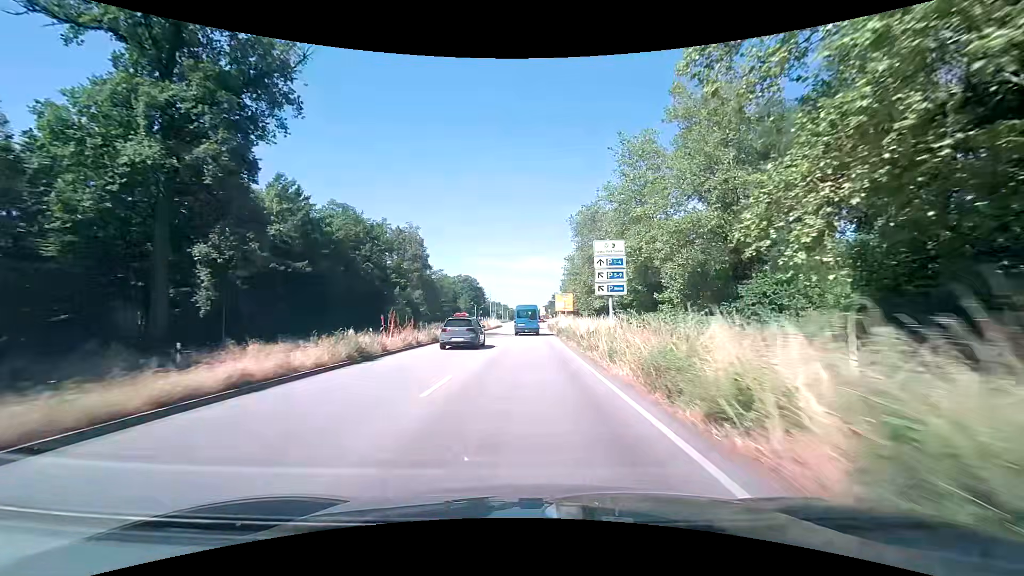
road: primary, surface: asphalt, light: Day
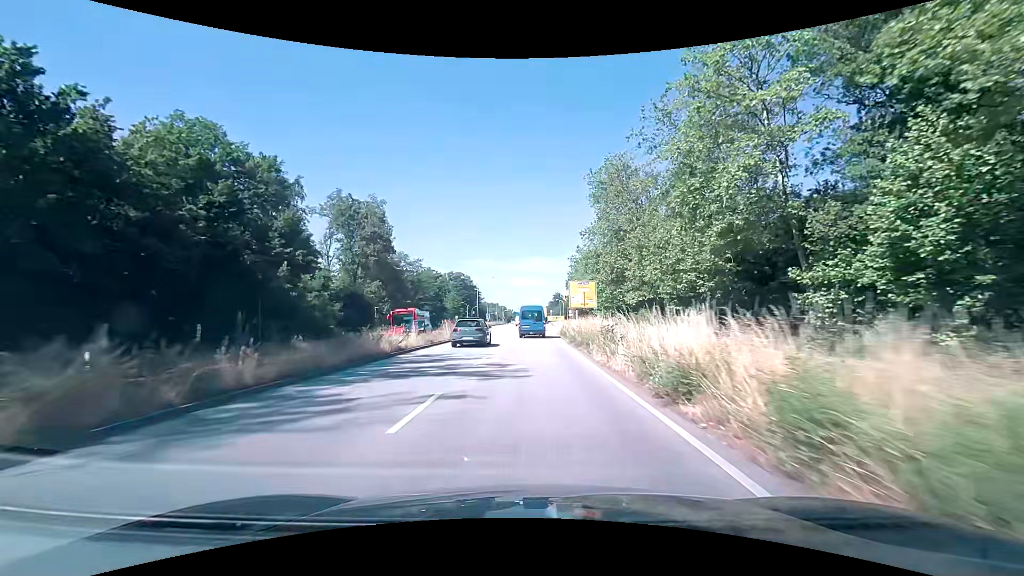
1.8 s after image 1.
(0.0, +29.9) m; 0°
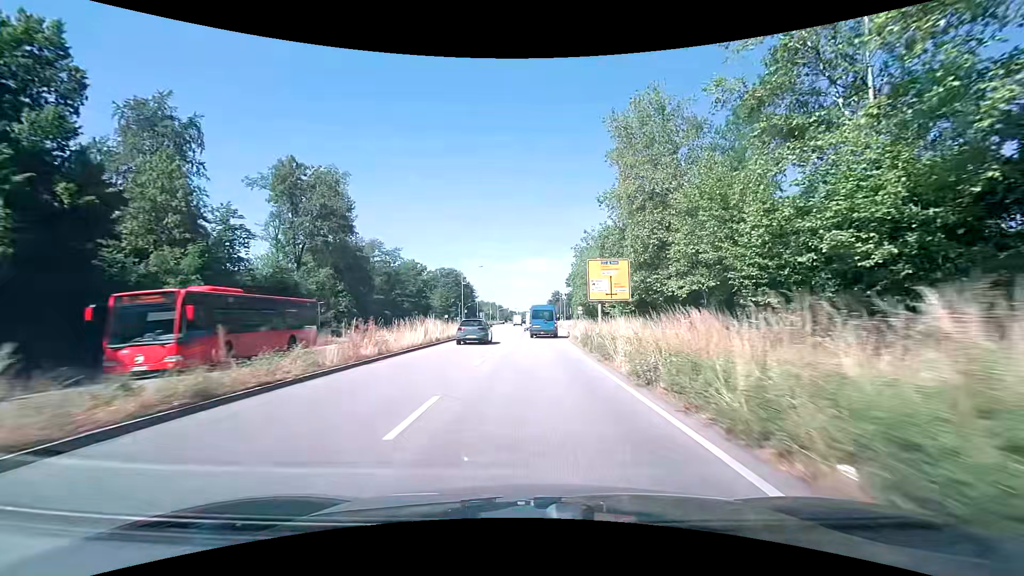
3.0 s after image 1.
(-0.1, +18.8) m; 0°
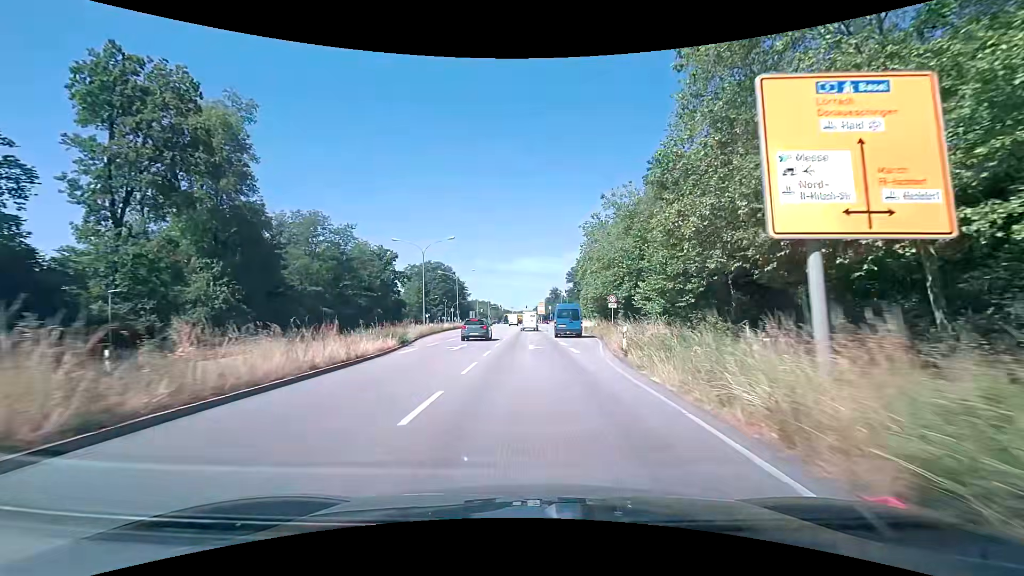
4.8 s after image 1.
(+0.2, +26.5) m; 0°
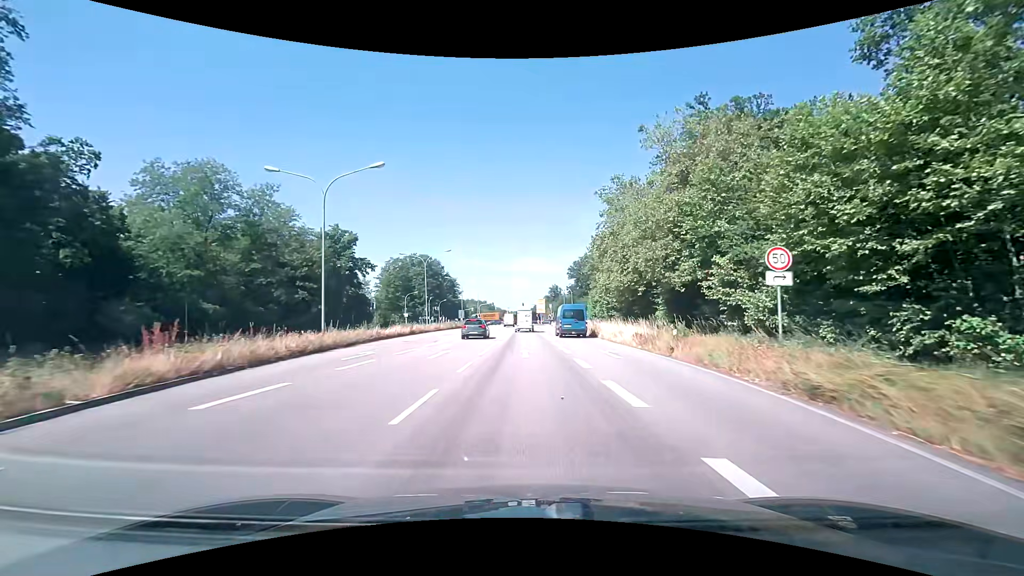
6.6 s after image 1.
(+0.3, +24.5) m; +1°
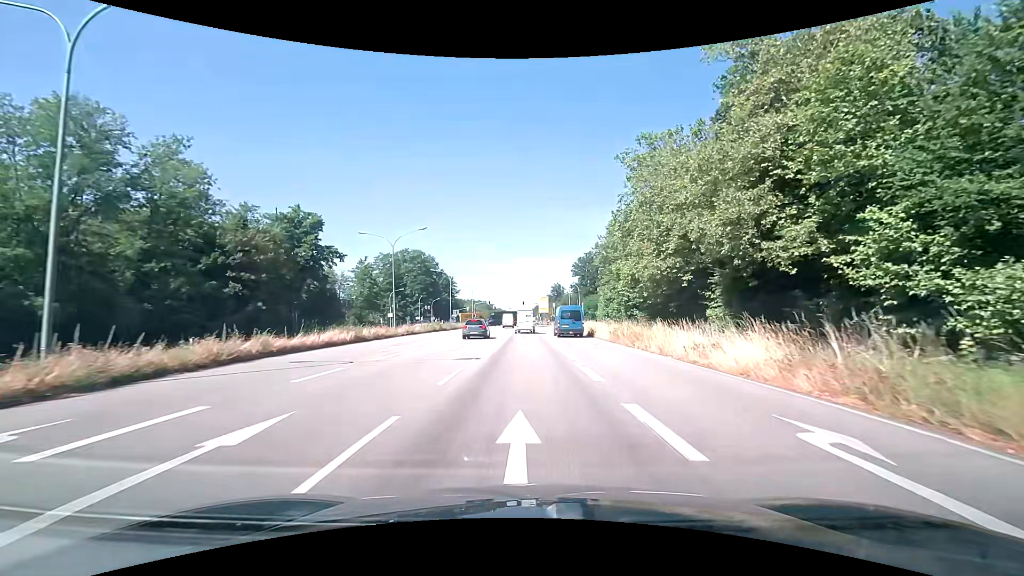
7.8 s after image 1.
(-0.1, +15.3) m; 0°
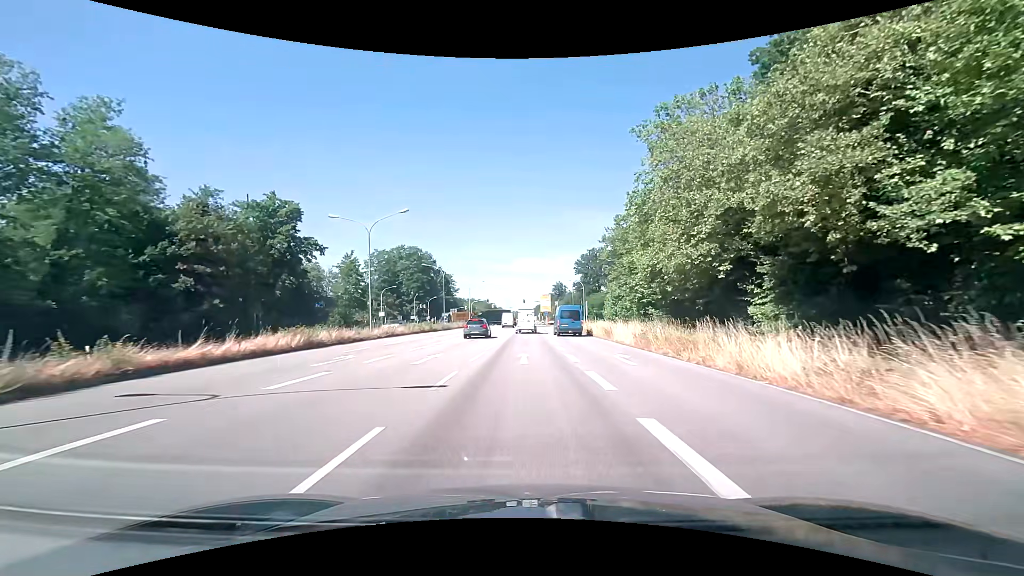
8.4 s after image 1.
(-0.1, +7.3) m; -1°
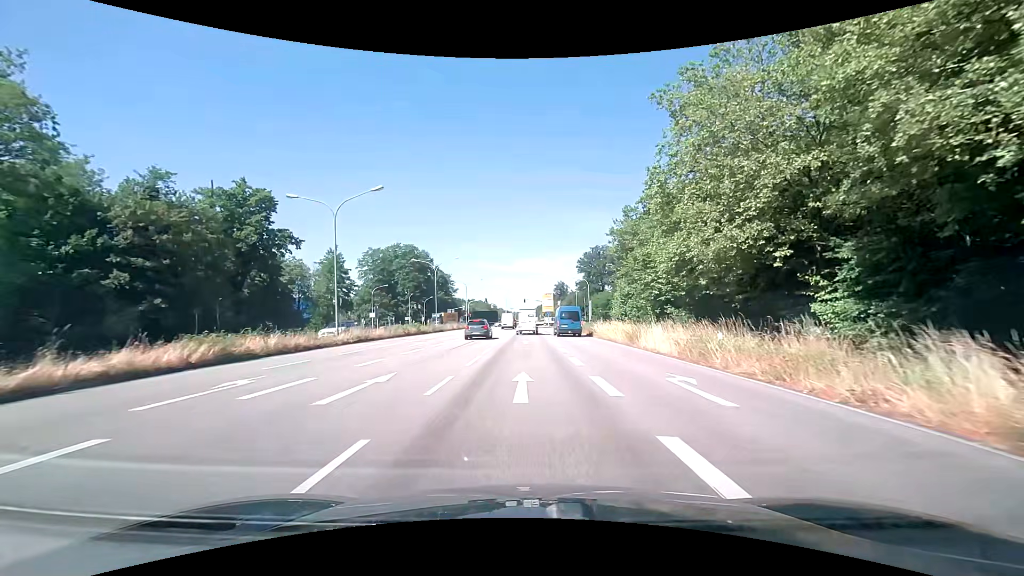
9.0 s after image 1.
(0.0, +7.1) m; 0°
